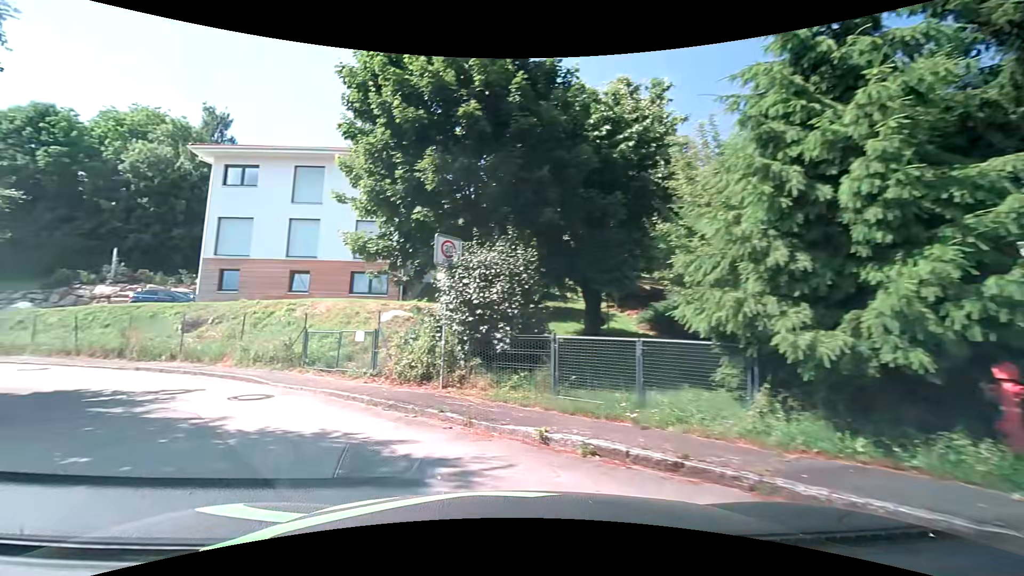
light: Day
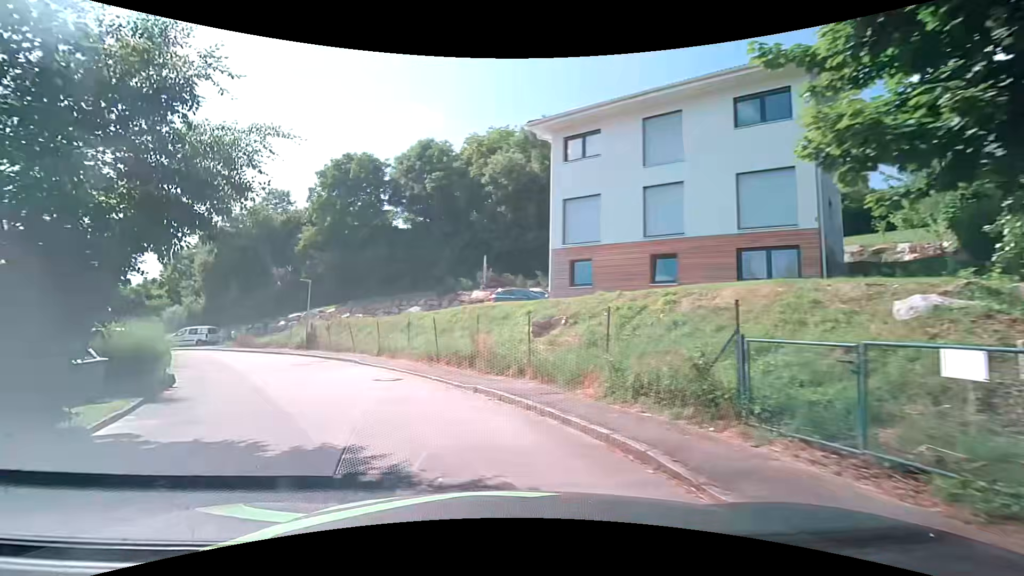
(-3.3, +7.8) m; -40°
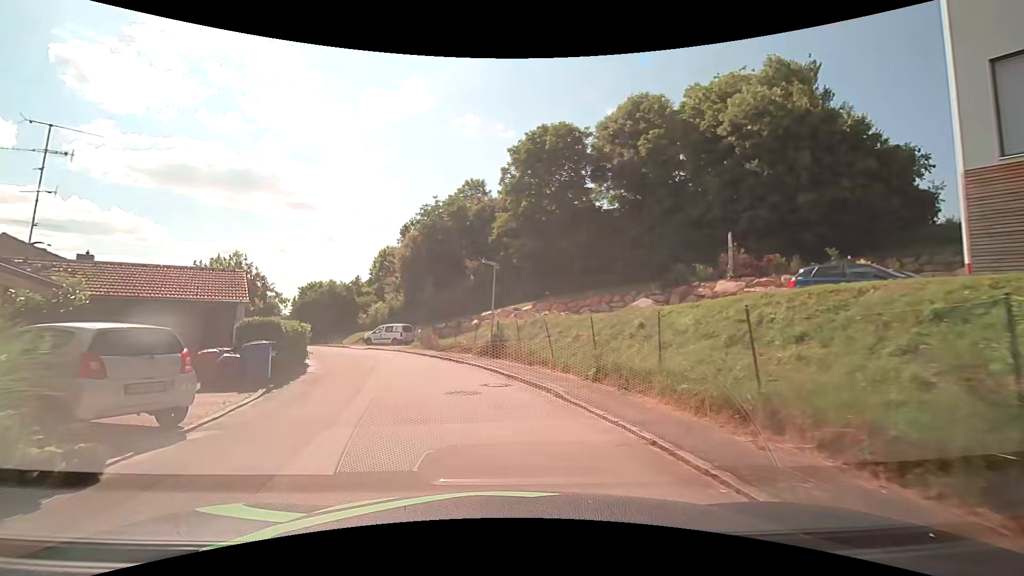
(-2.2, +10.3) m; -22°
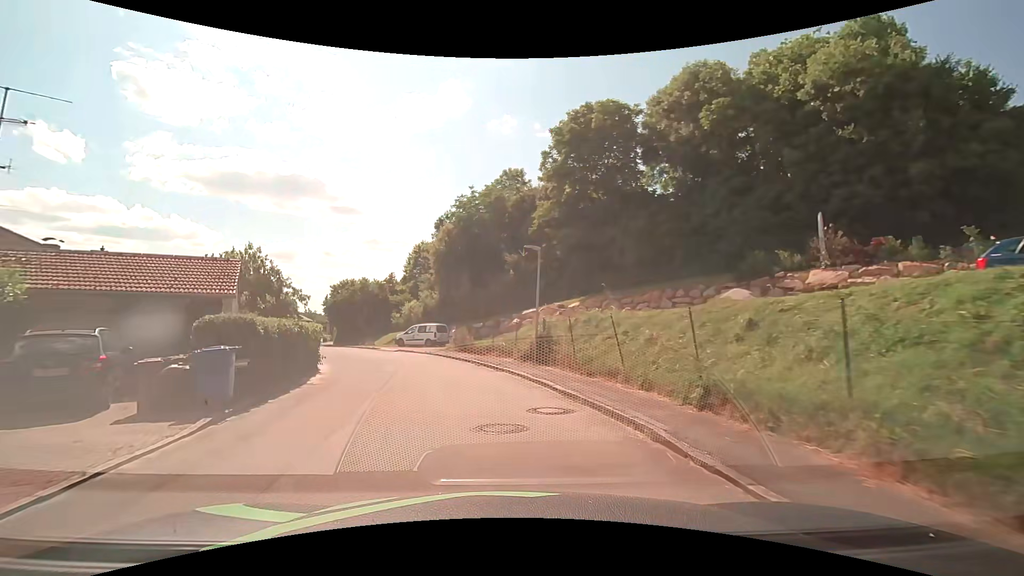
(-0.1, +4.1) m; -5°
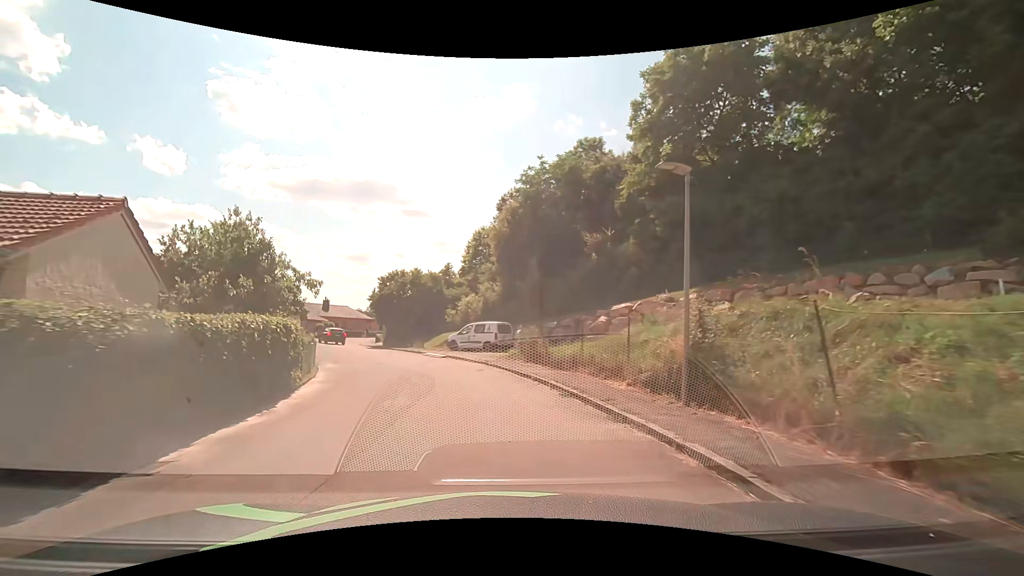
(-0.6, +8.8) m; -8°
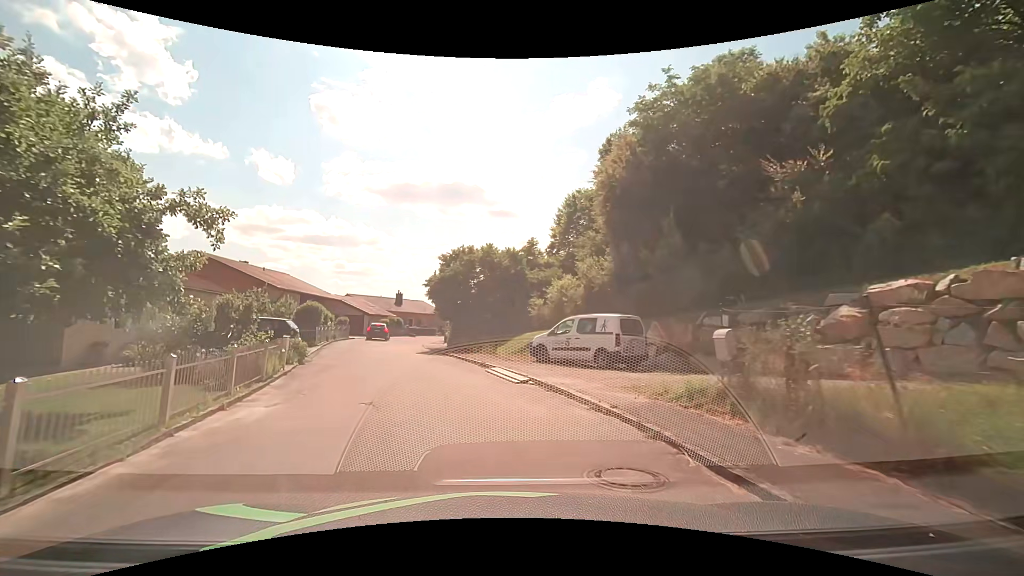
(-0.9, +12.3) m; -10°
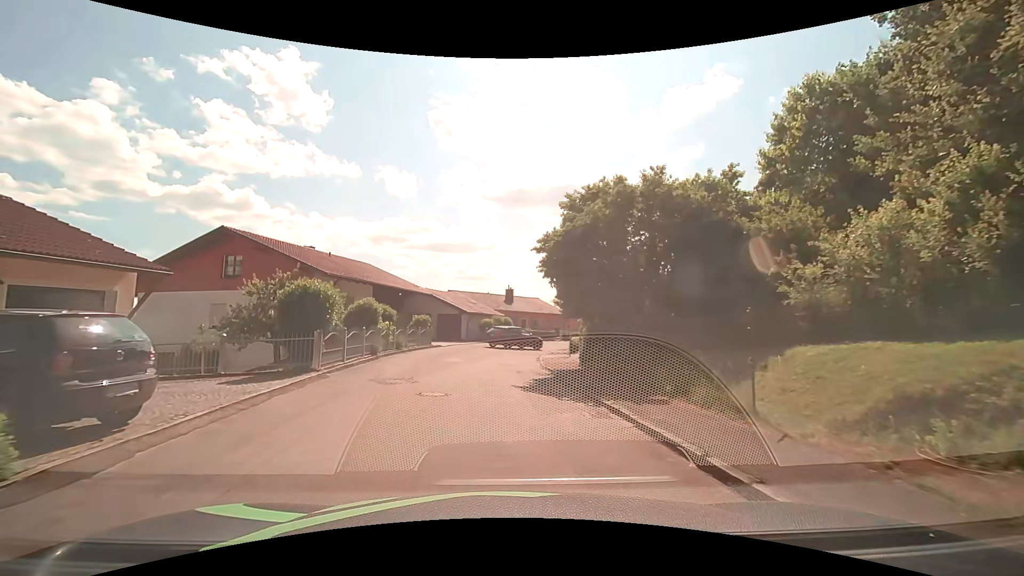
(-1.7, +14.8) m; -12°
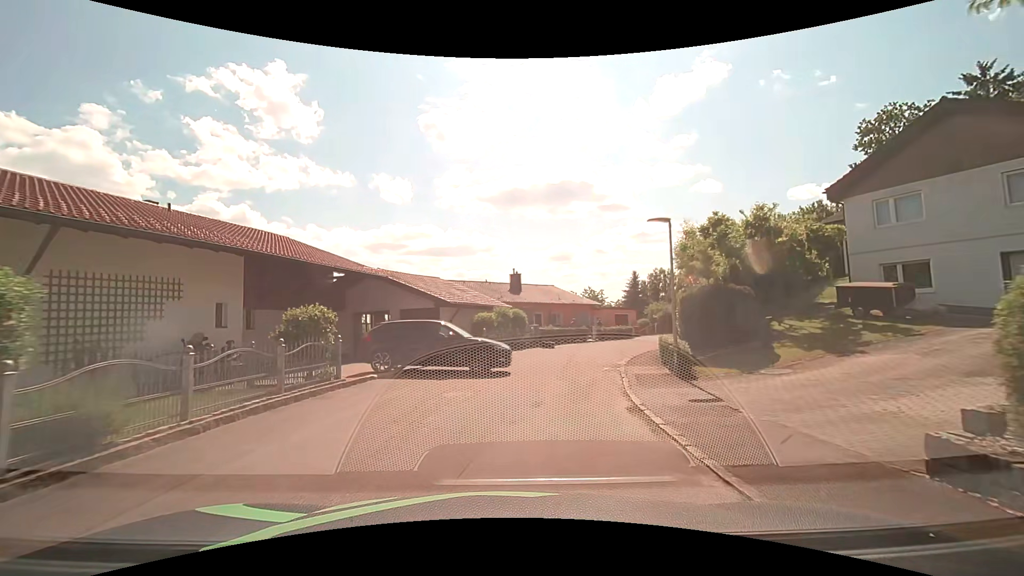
(-0.7, +17.0) m; -1°
(0, +10) (+2, +20) (+5, +29) (+11, +38) (+17, +45) (+24, +52) (+32, +58) (+41, +63) (+50, +68) (+59, +71) m
